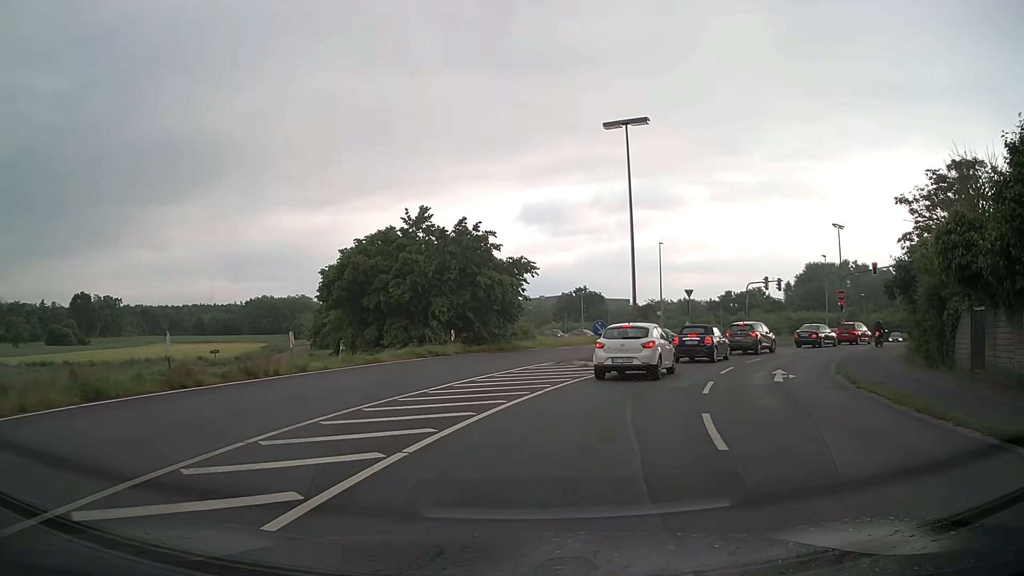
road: unclassified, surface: asphalt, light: Day
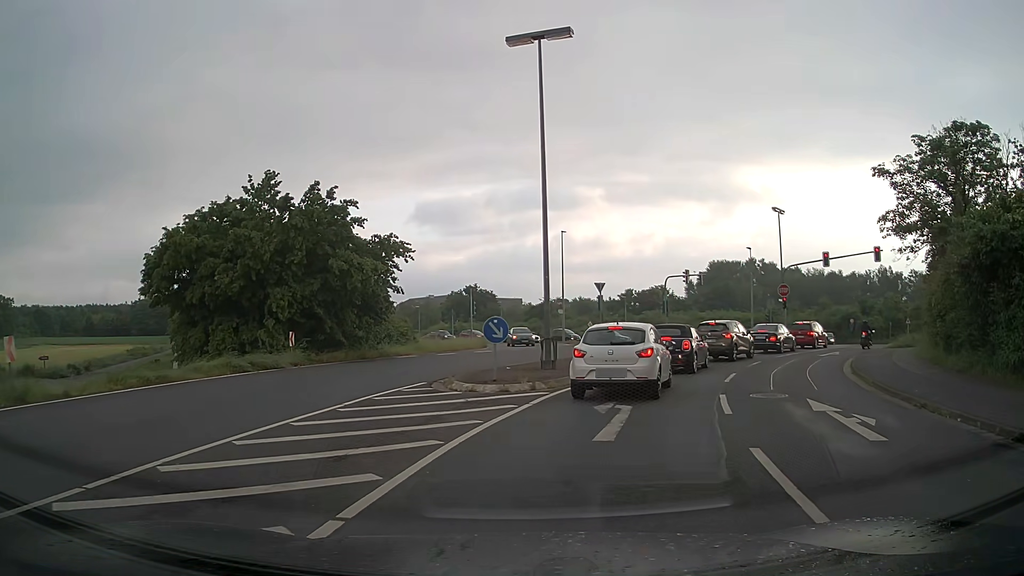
(+0.7, +9.3) m; +10°
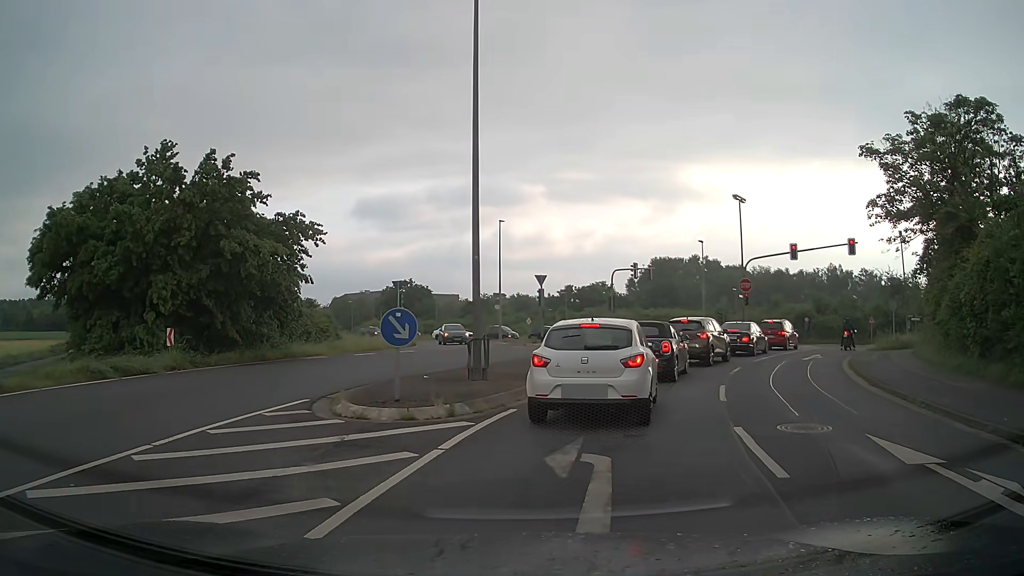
(+0.1, +4.5) m; +4°
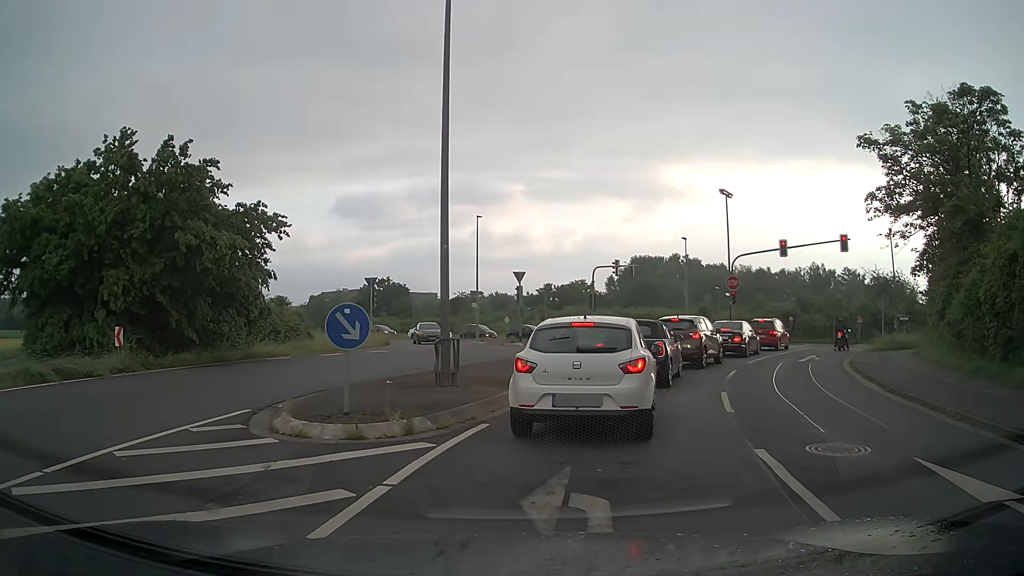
(0.0, +1.7) m; +2°
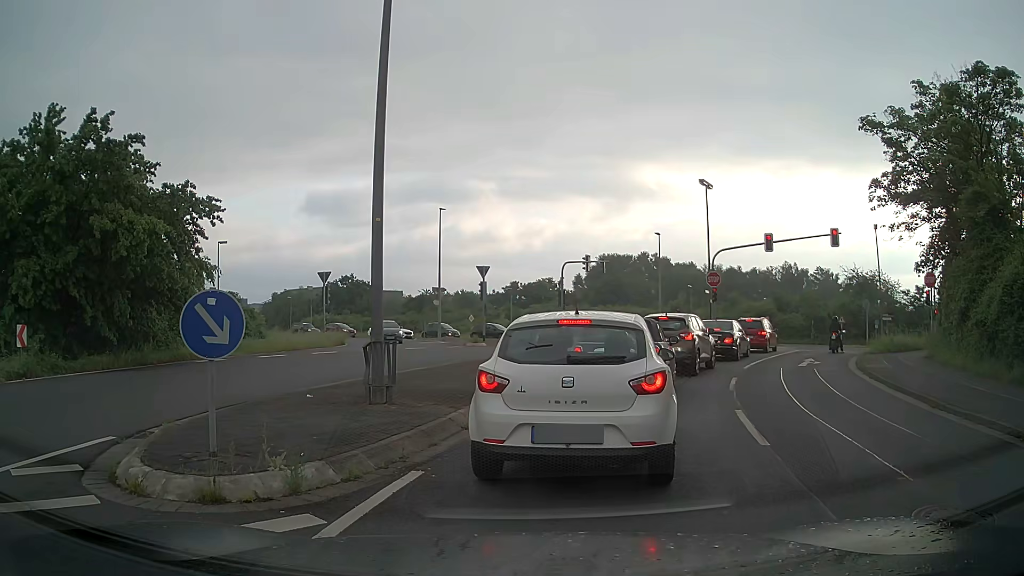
(+0.1, +2.8) m; +2°
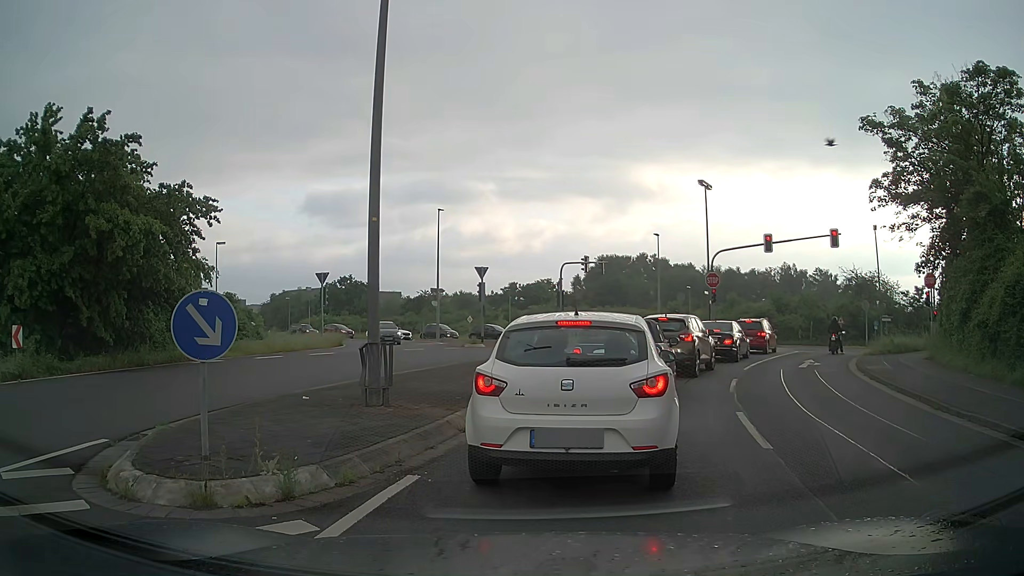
(0.0, +0.2) m; 0°
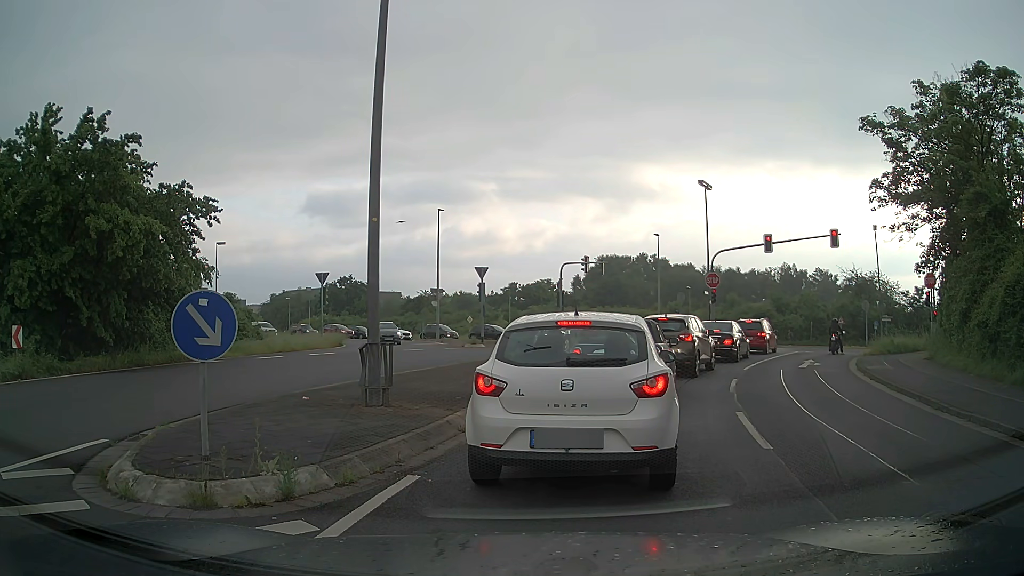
(0.0, 0.0) m; 0°
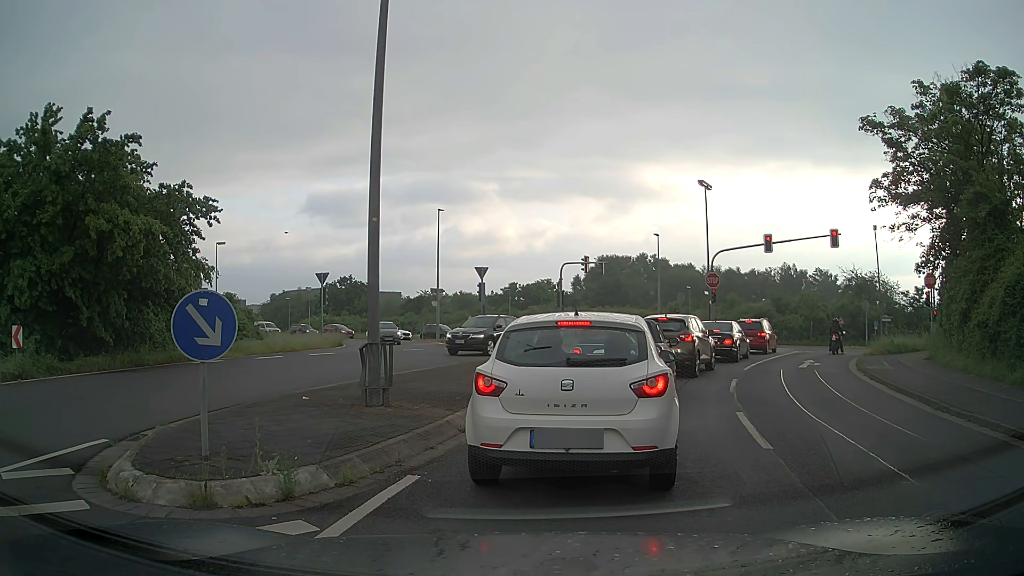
(0.0, 0.0) m; 0°
(+1, +10) (+5, +19) (+9, +28) (+14, +37) (+17, +46) (+14, +56) (+6, +63) (-2, +69) (-10, +75) (-18, +81) m
